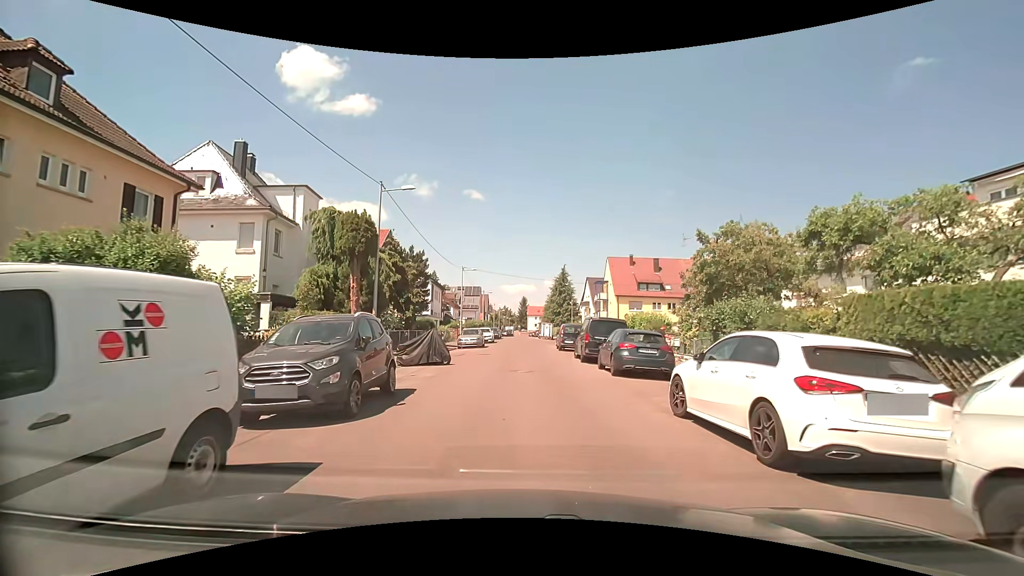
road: residential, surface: asphalt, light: Day
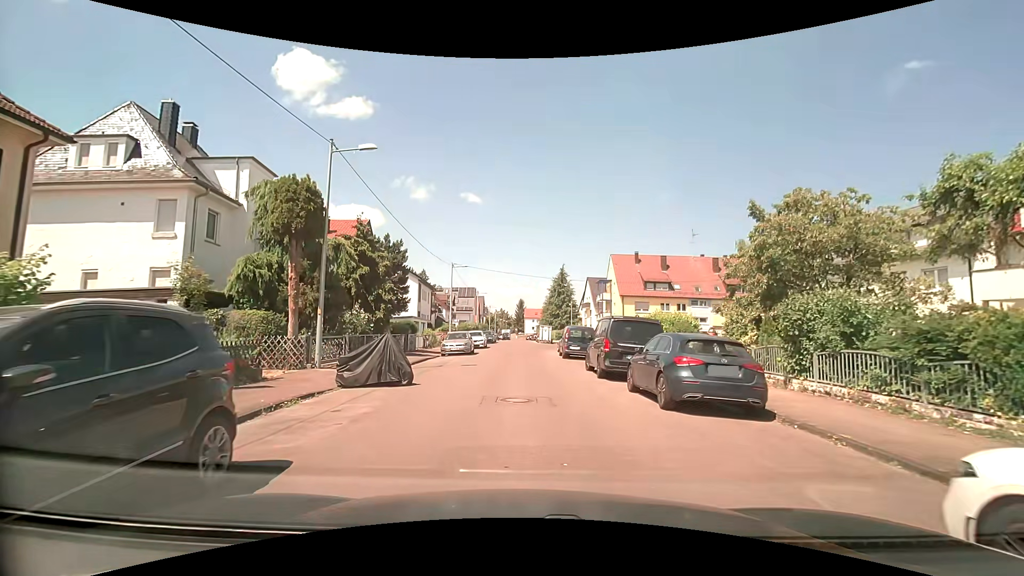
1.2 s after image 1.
(+0.1, +5.8) m; +2°
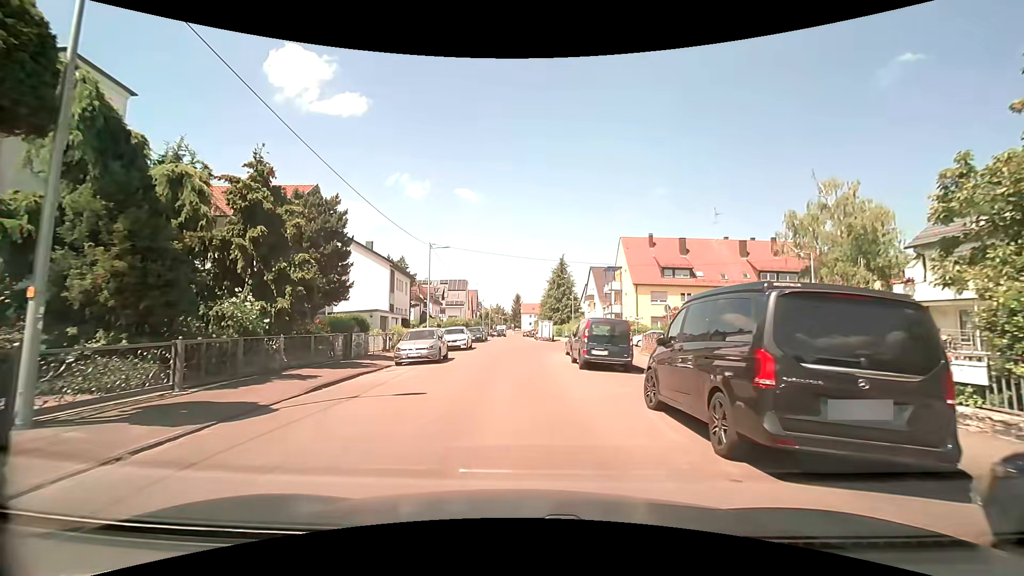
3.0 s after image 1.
(+0.1, +10.0) m; +1°
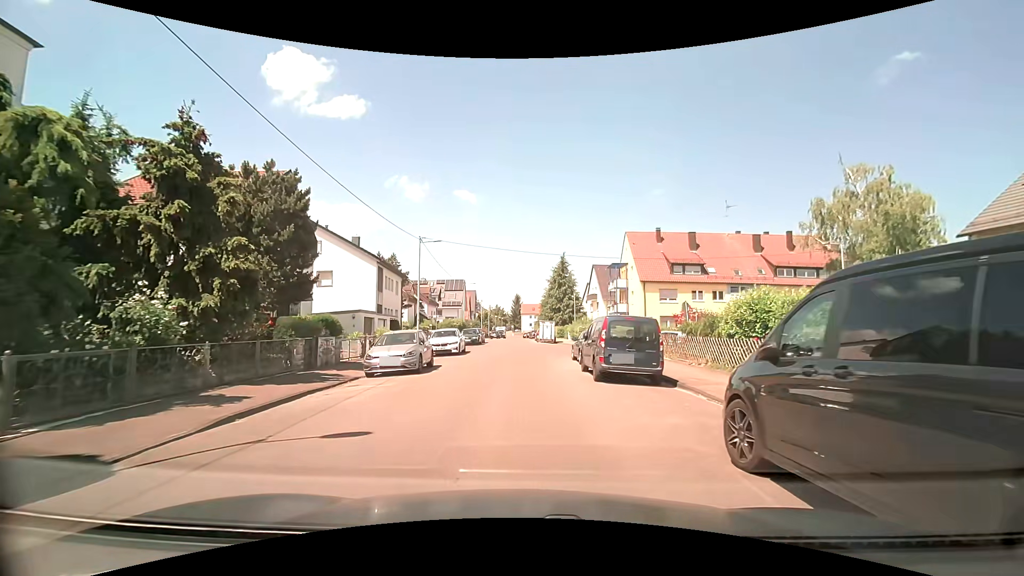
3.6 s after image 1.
(0.0, +3.7) m; 0°
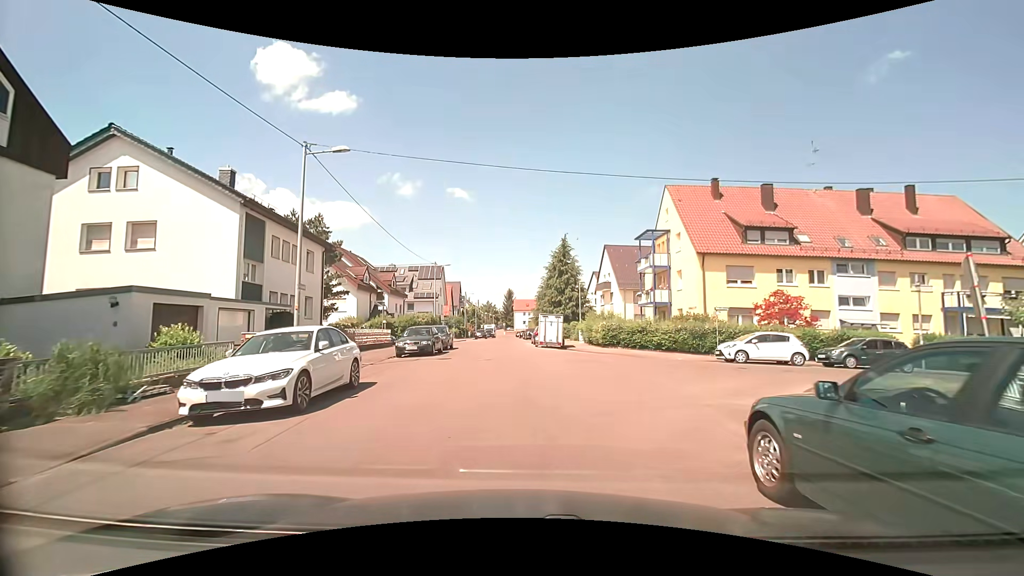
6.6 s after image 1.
(+0.1, +18.3) m; 0°
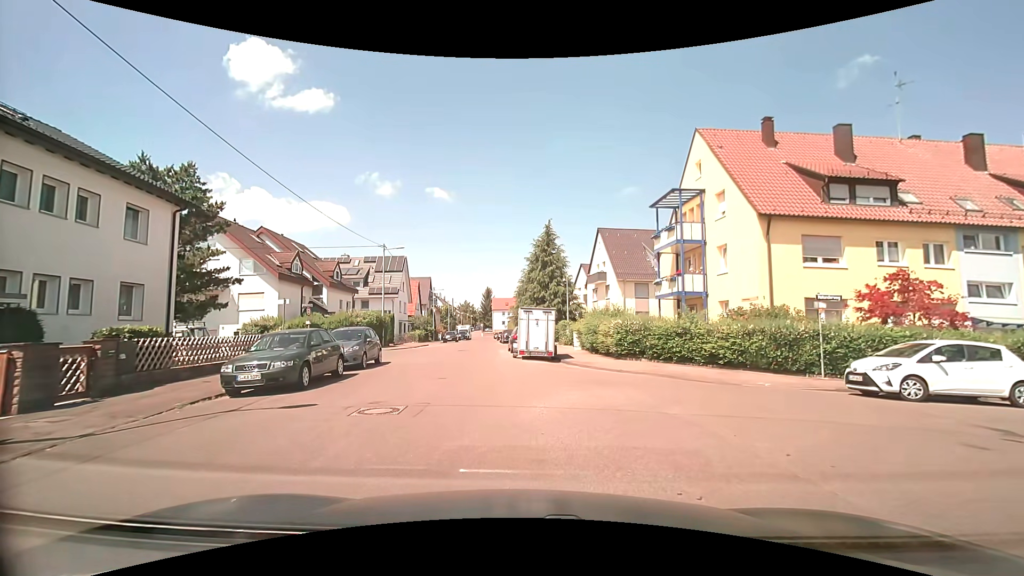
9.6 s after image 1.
(+0.3, +11.2) m; +1°
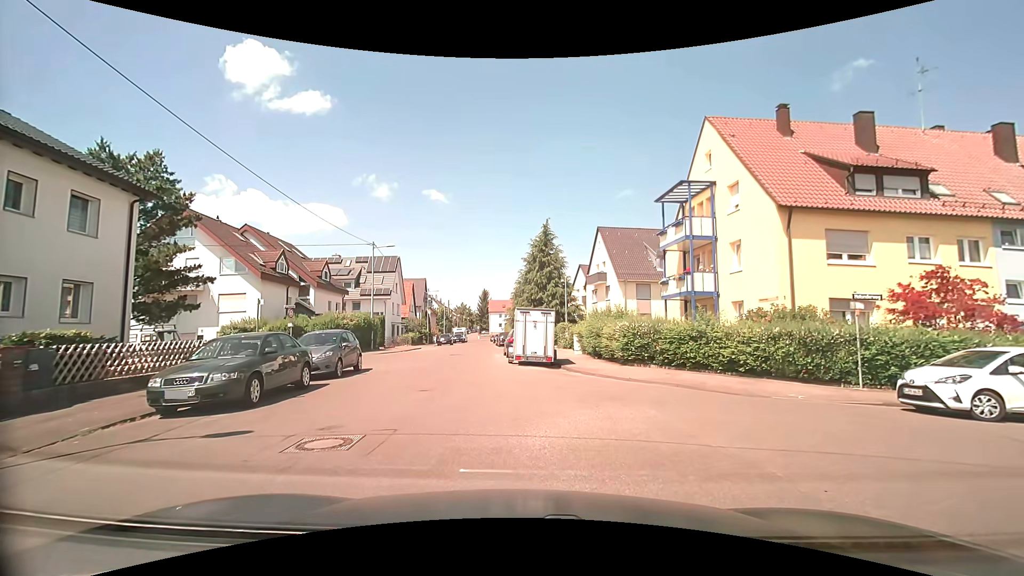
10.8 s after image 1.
(0.0, +2.0) m; +1°
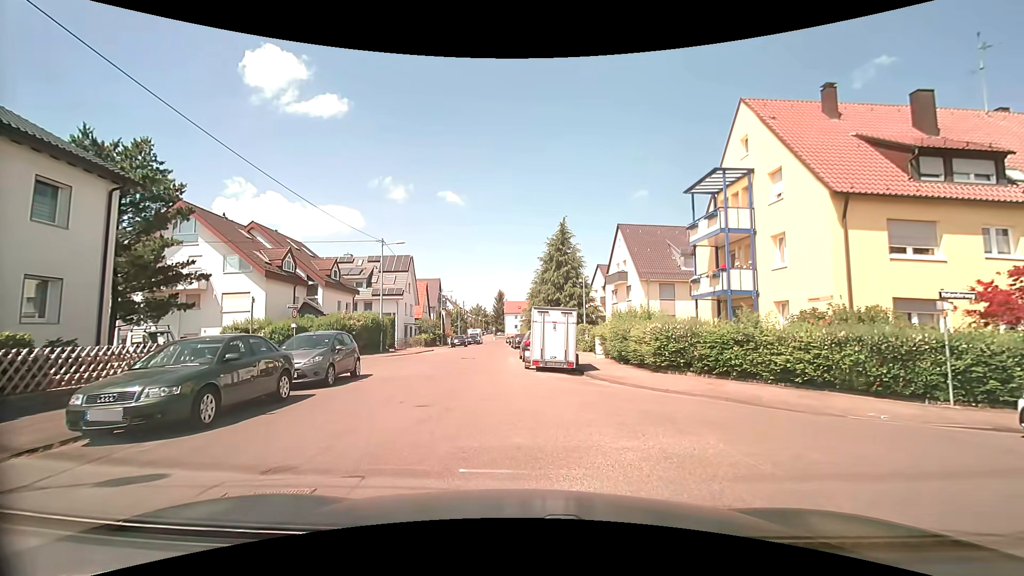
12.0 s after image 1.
(0.0, +2.1) m; -1°
(-1, +10) (-2, +20) (-2, +30) (-3, +40) (-3, +50) (-2, +60) (-4, +70) (-5, +80) (-5, +90) (-5, +100) m
